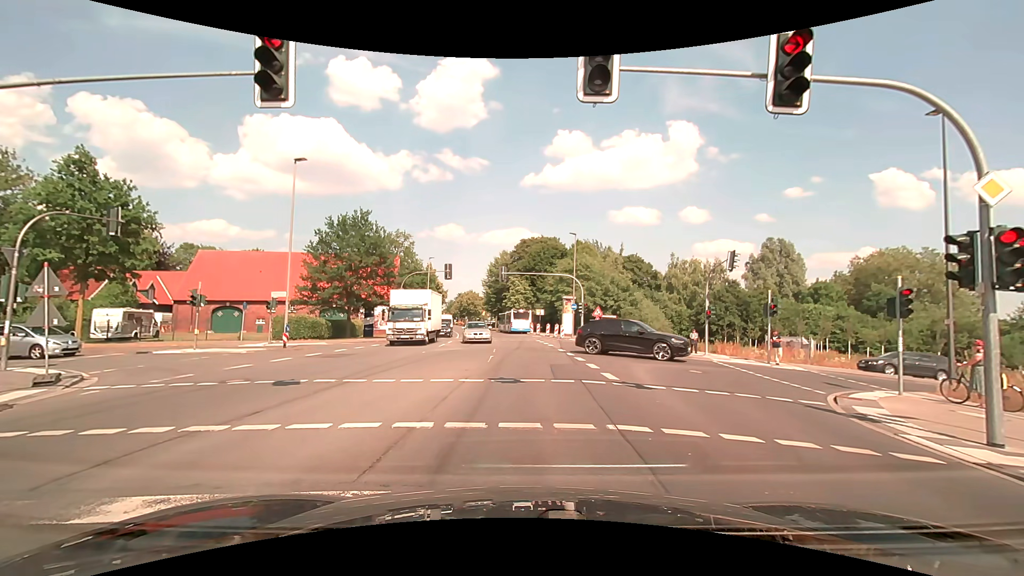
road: secondary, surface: asphalt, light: Day
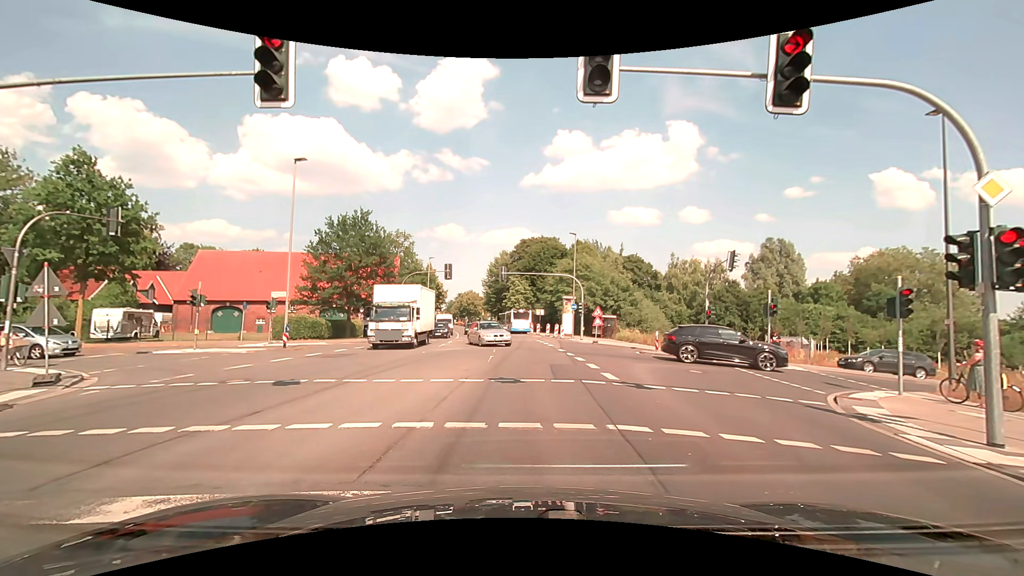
(0.0, 0.0) m; 0°
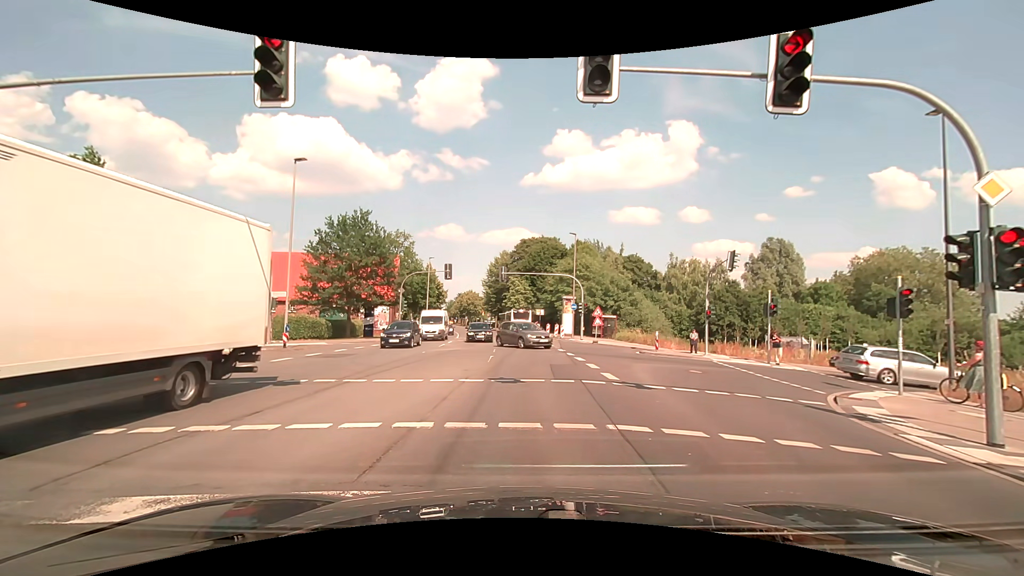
(0.0, 0.0) m; 0°
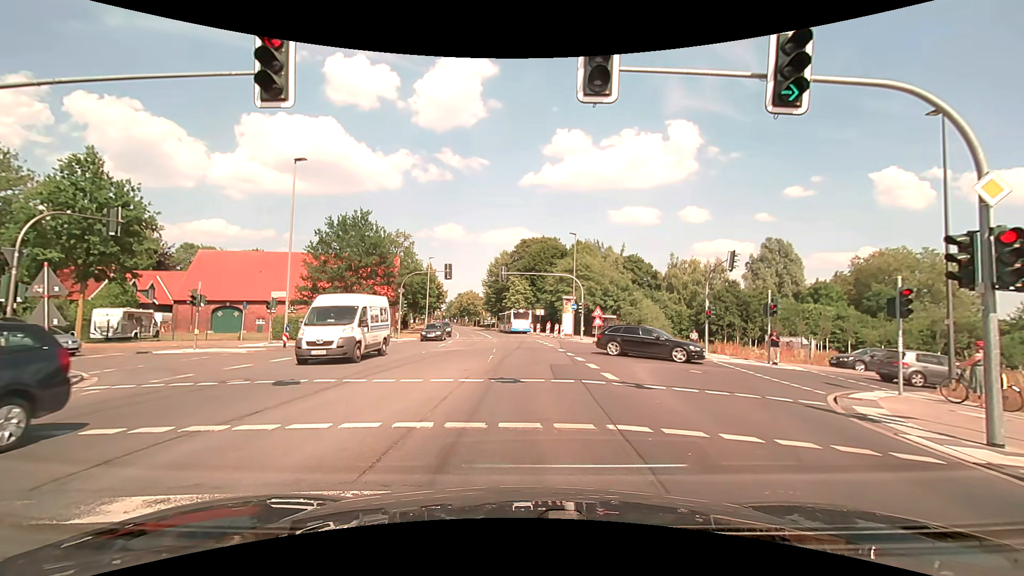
(0.0, 0.0) m; 0°
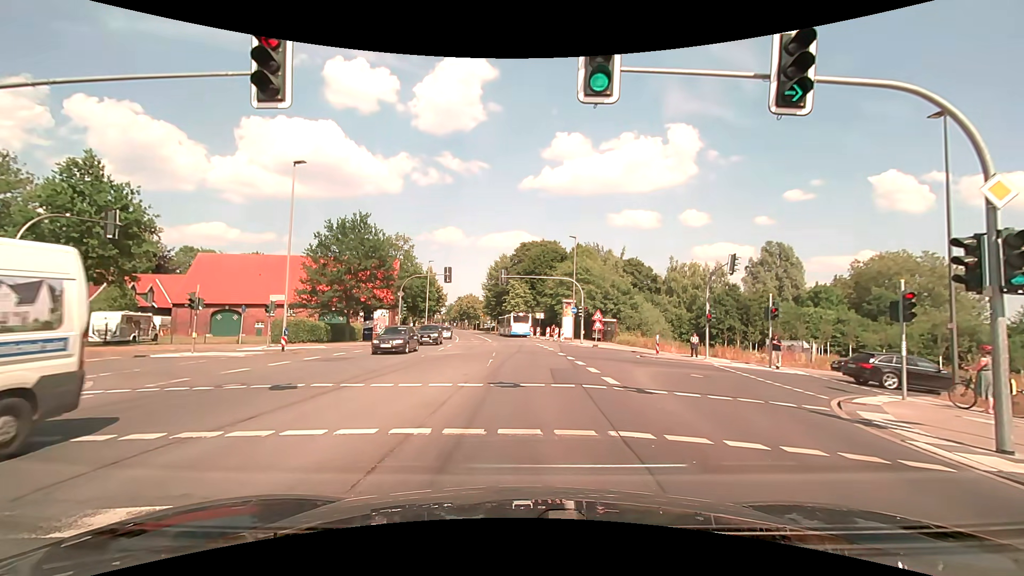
(0.0, +0.1) m; 0°
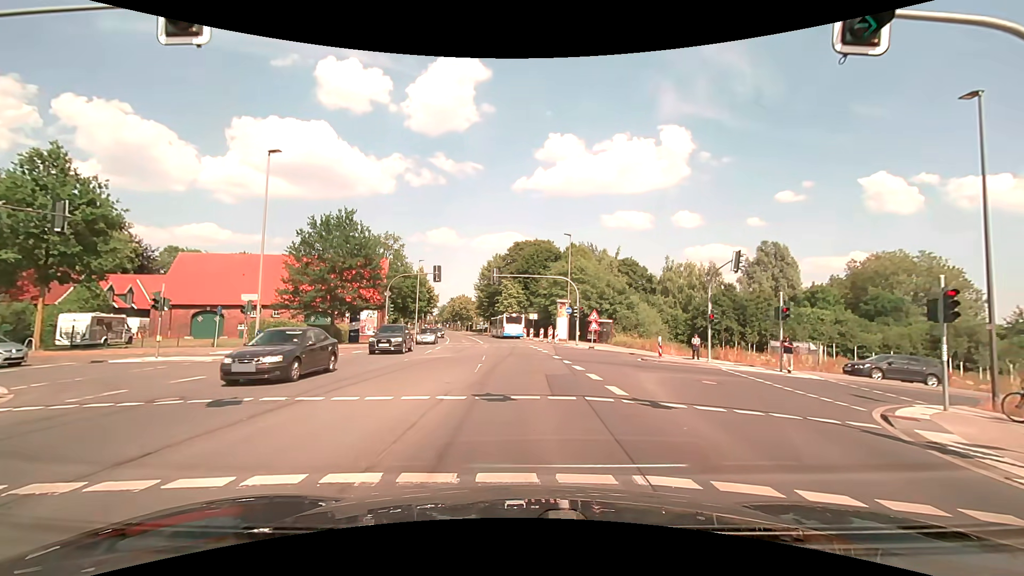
(0.0, +2.1) m; 0°
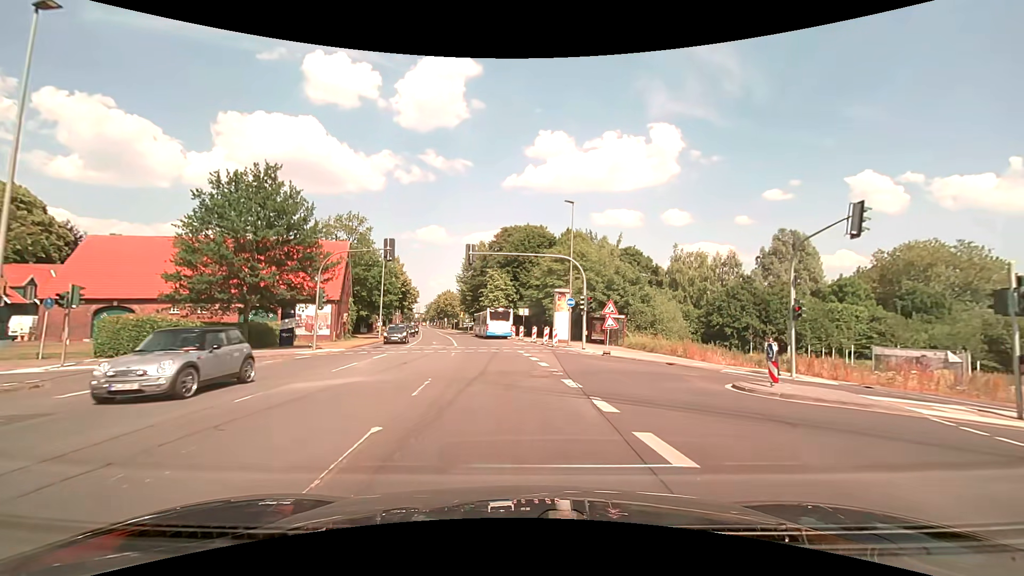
(+0.1, +12.2) m; +1°
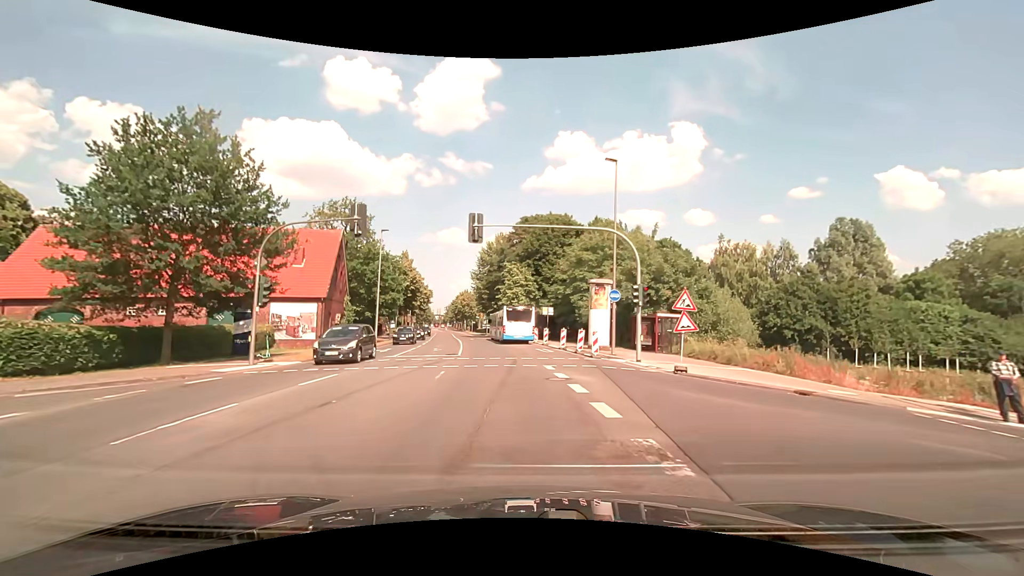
(-0.1, +9.4) m; -2°
